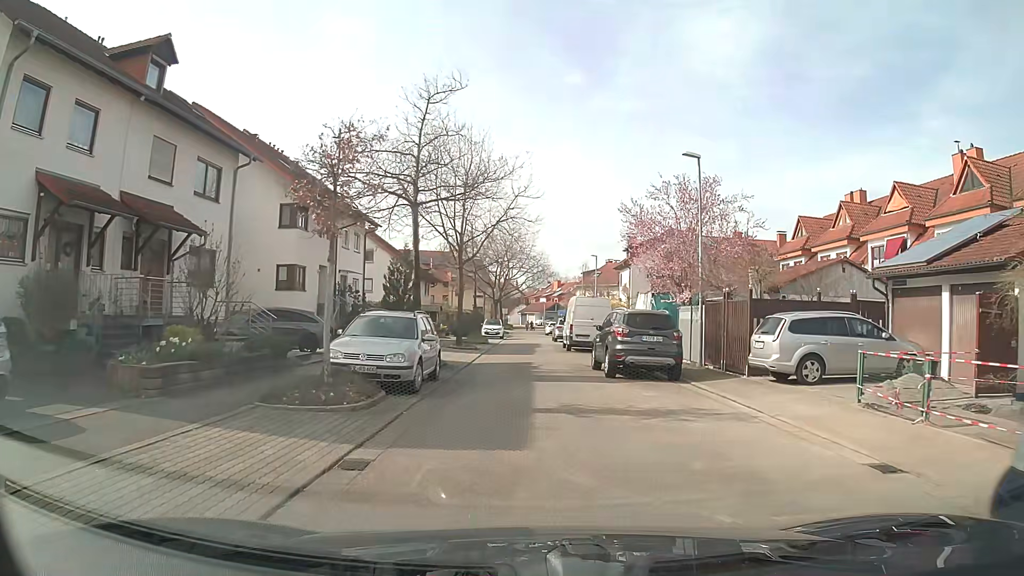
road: residential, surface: asphalt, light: Day
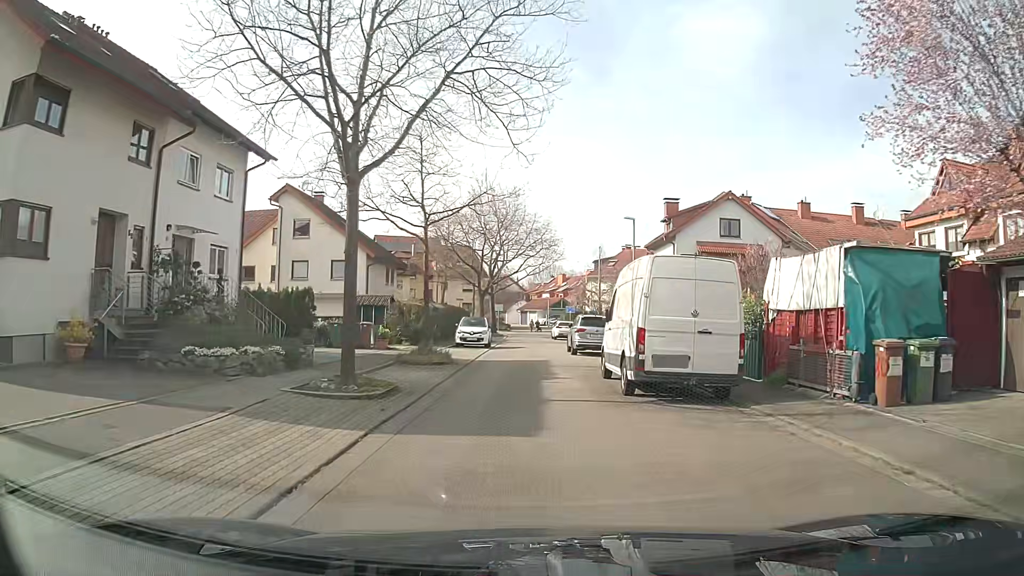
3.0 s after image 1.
(-0.3, +18.9) m; -2°
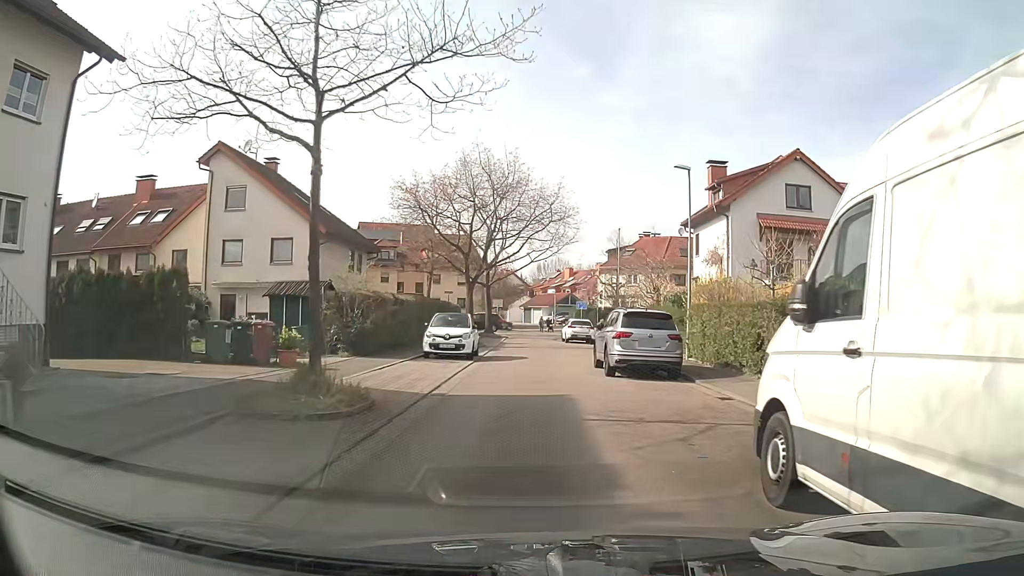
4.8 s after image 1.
(+0.1, +11.3) m; +1°
